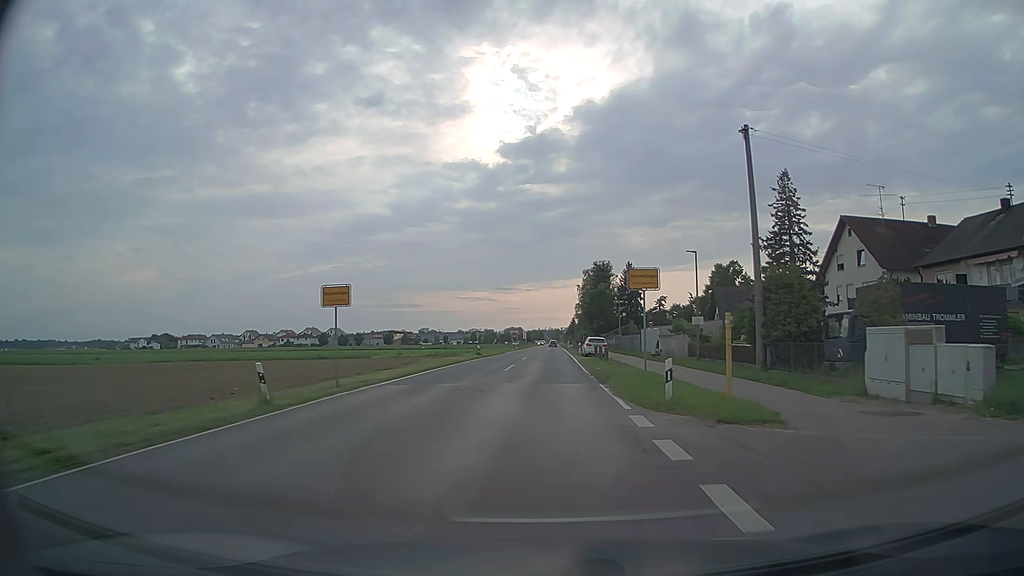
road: tertiary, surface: asphalt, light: Day
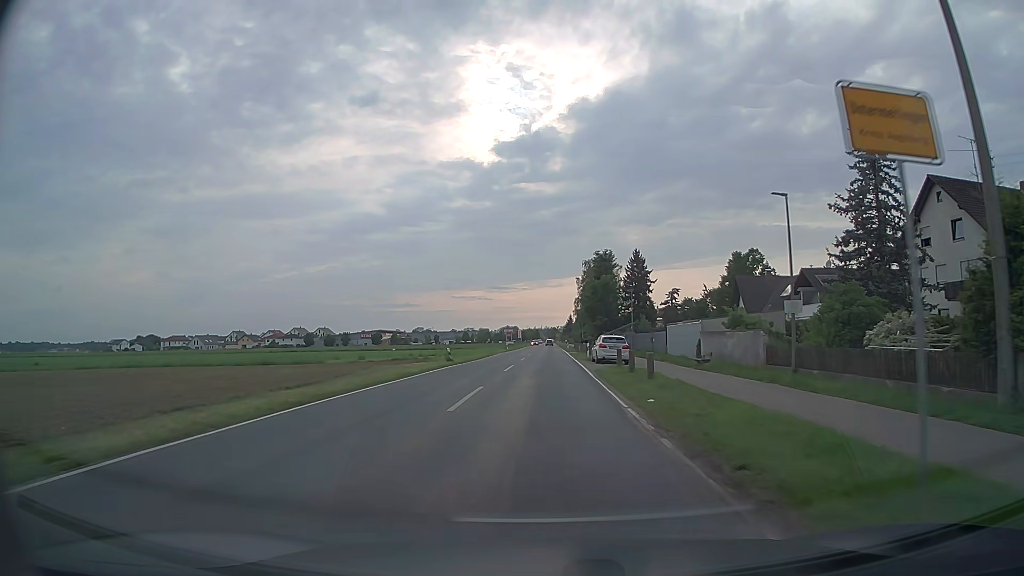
(+0.2, +15.4) m; +1°
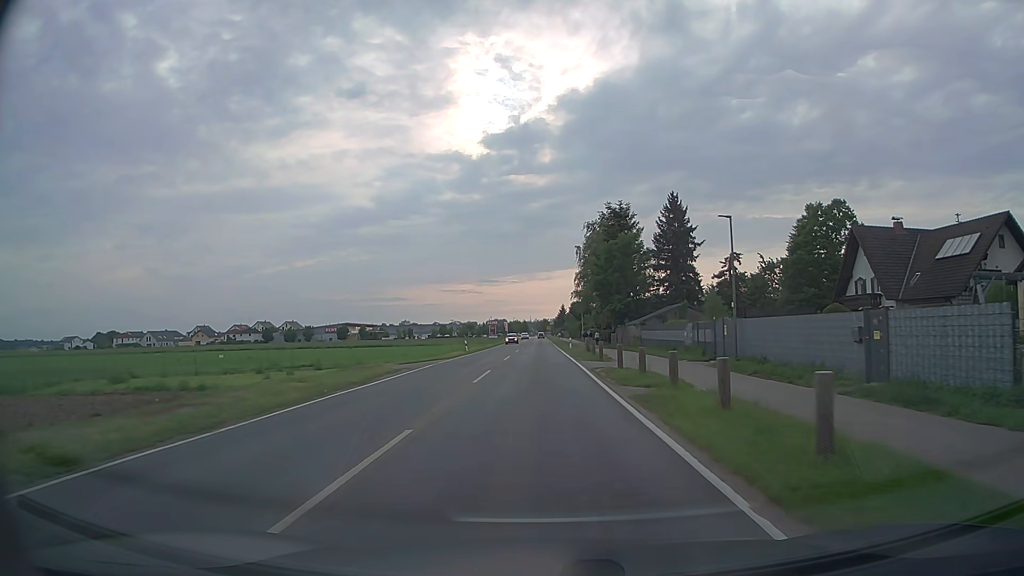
(+0.4, +38.9) m; +1°
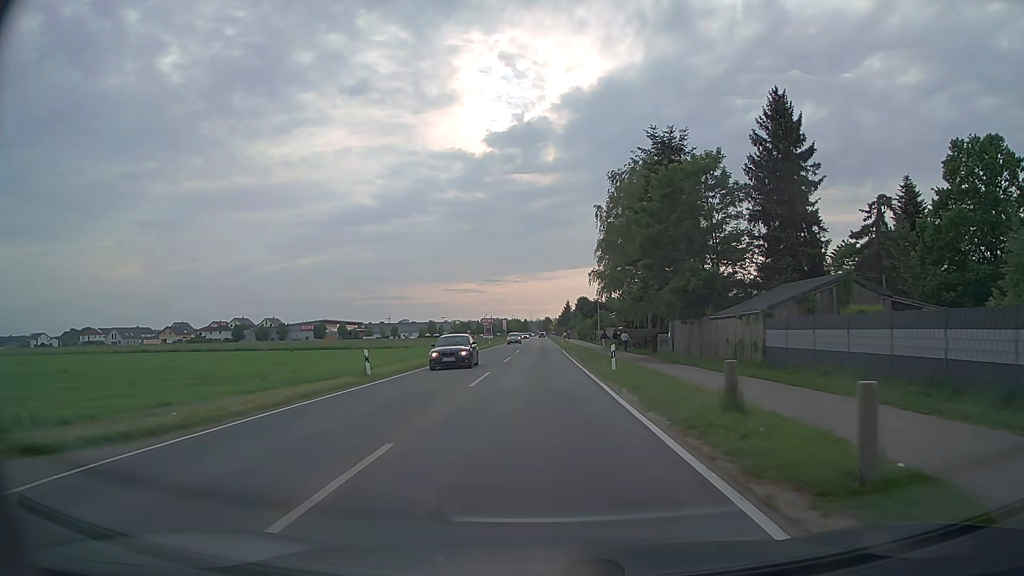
(-0.1, +31.5) m; 0°
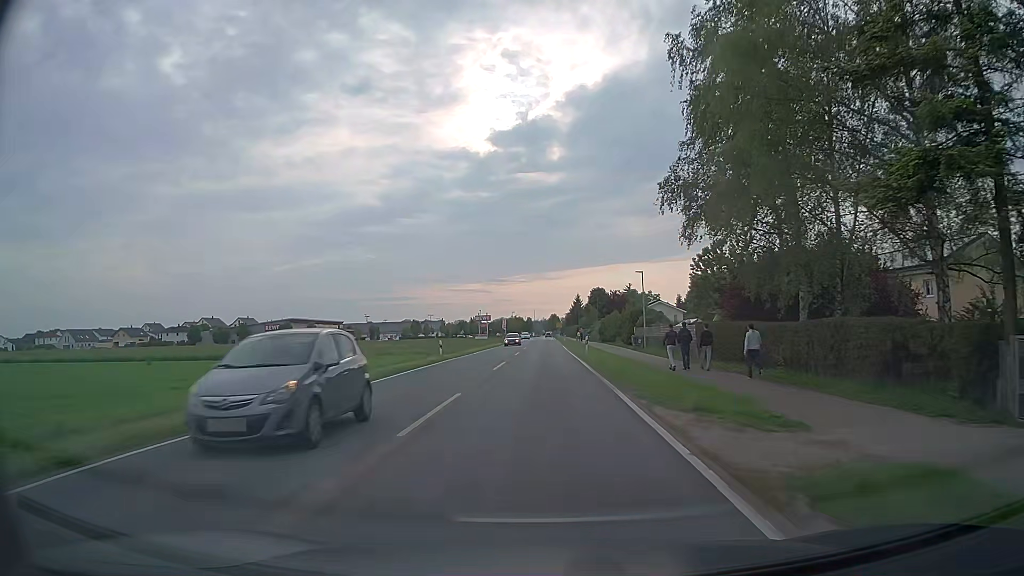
(-0.1, +38.7) m; -1°
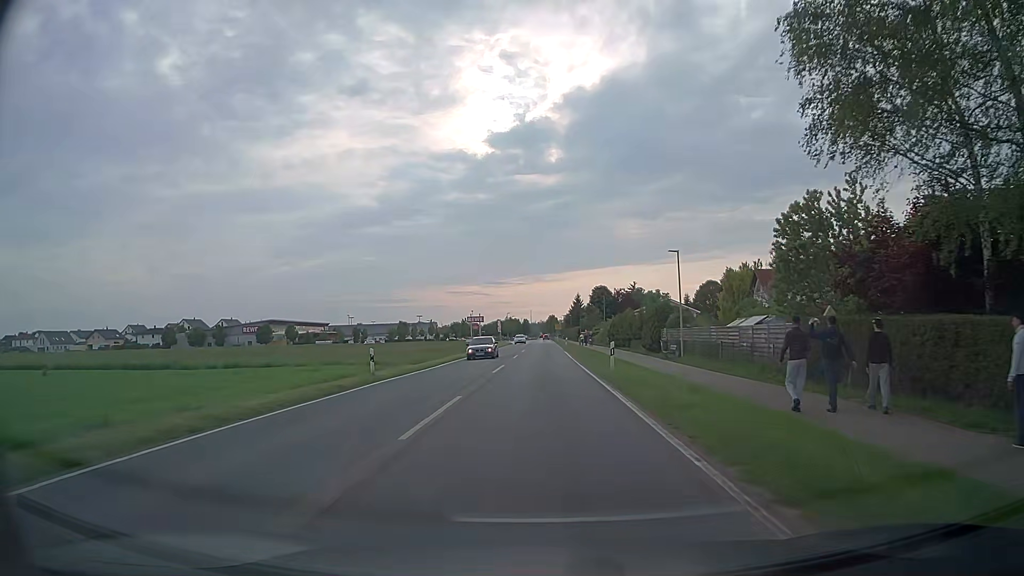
(0.0, +15.2) m; 0°
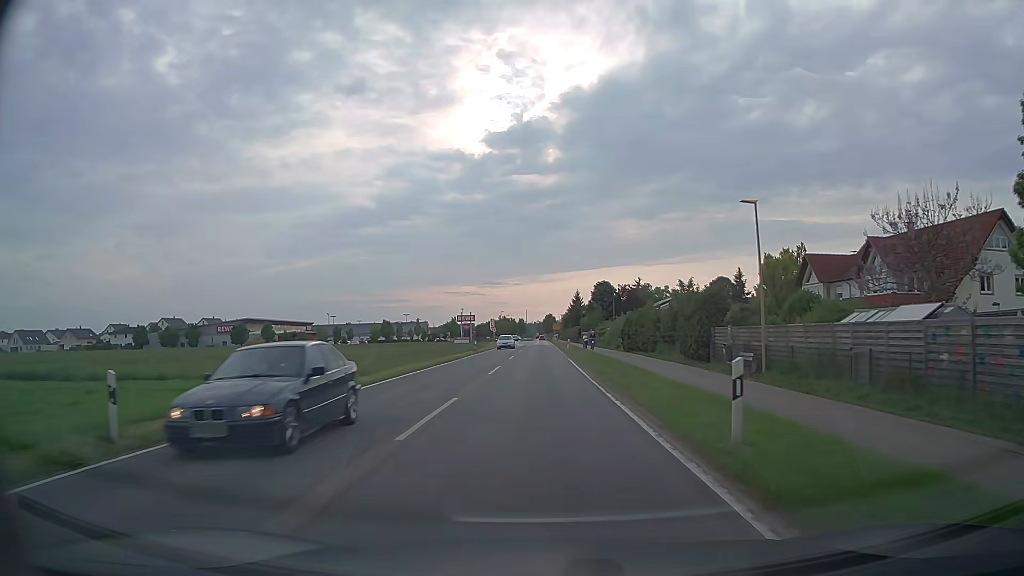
(+0.2, +15.0) m; +1°
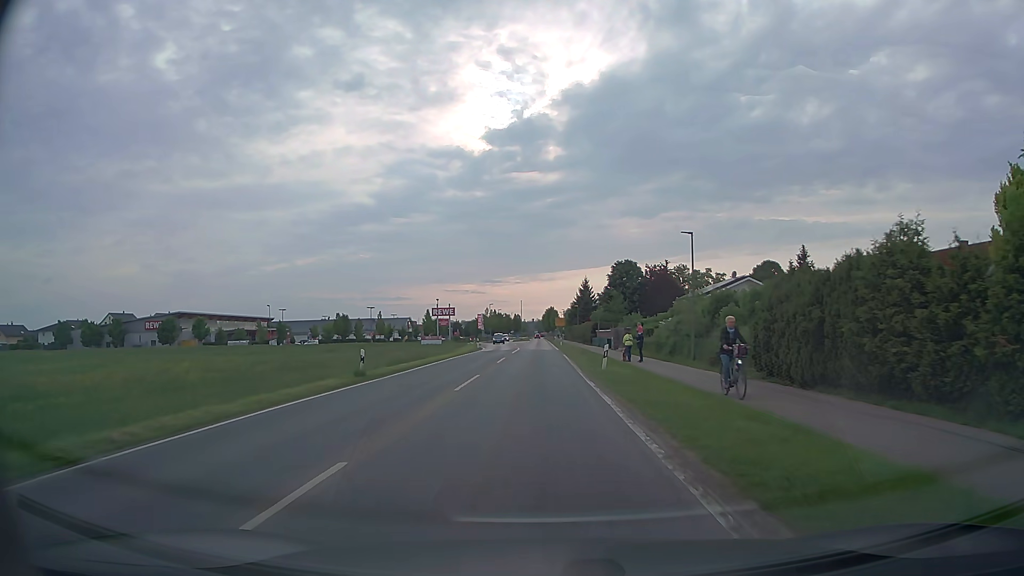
(0.0, +37.7) m; 0°
(0, +10) (0, +20) (0, +30) (-1, +40) (-1, +50) (-1, +60) (-1, +70) (-1, +80) (-1, +90) (-1, +100) m
